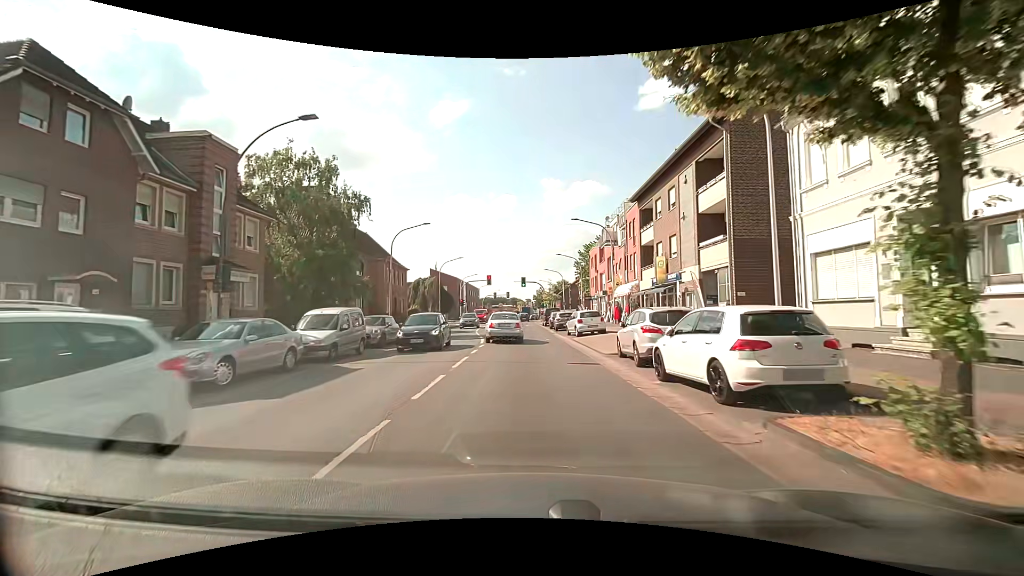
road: primary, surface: asphalt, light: Day
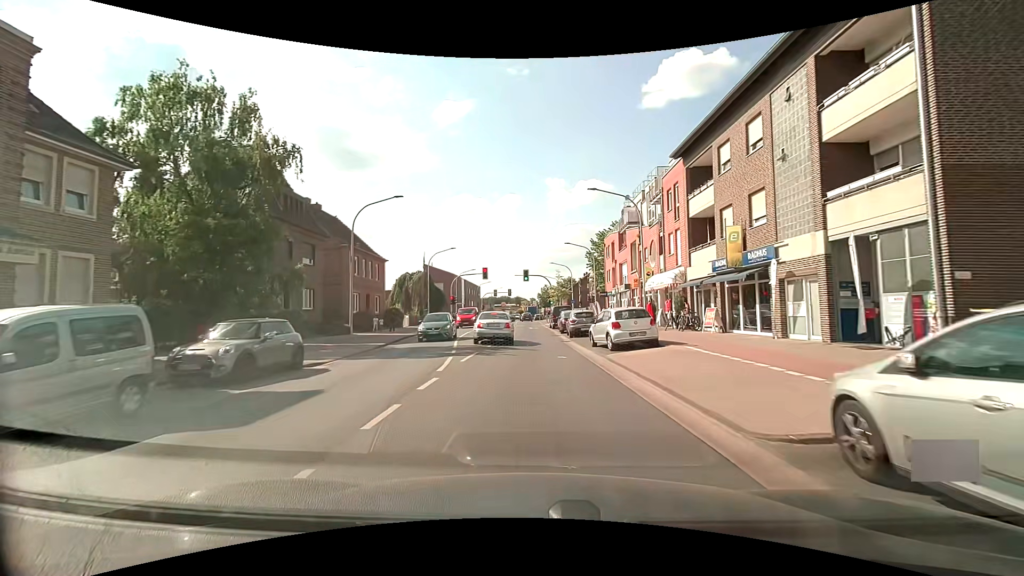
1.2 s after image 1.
(-0.1, +11.1) m; -1°
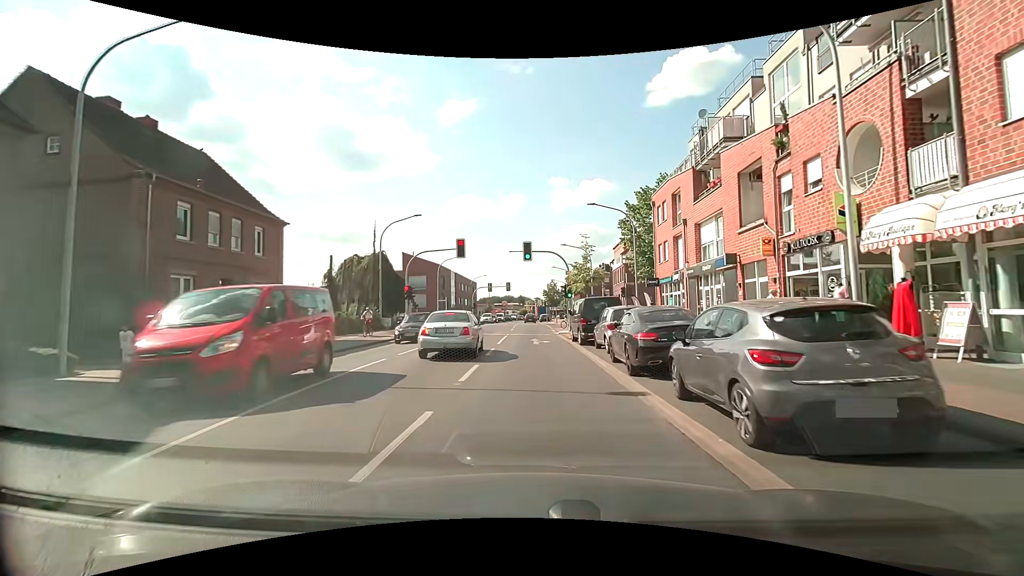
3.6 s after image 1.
(-0.1, +22.3) m; -1°
(0, +10) (0, +20) (0, +30) (0, +40) (0, +50) (0, +60) (0, +70) (0, +80) (0, +90) (0, +100) m
